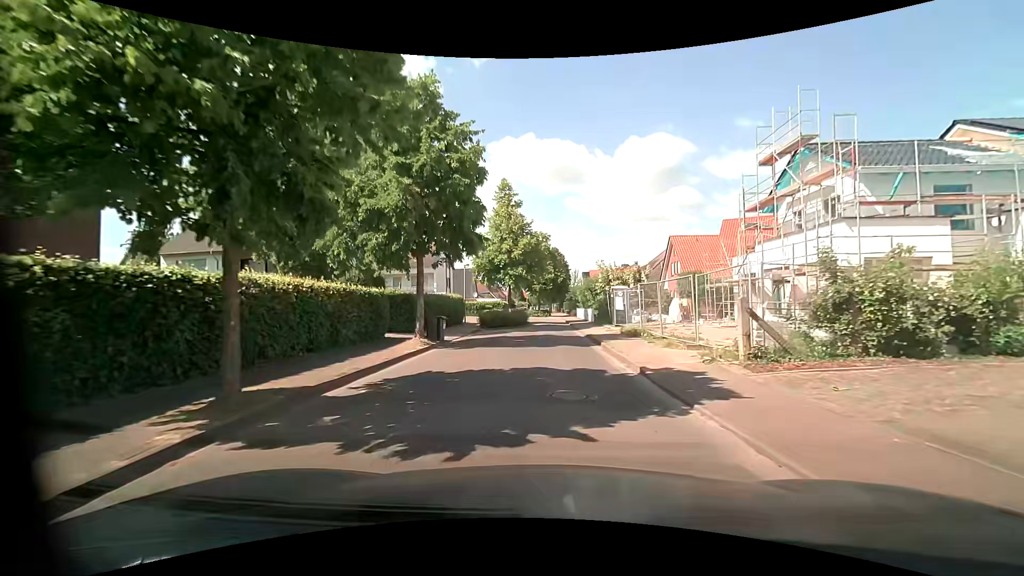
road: residential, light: Day
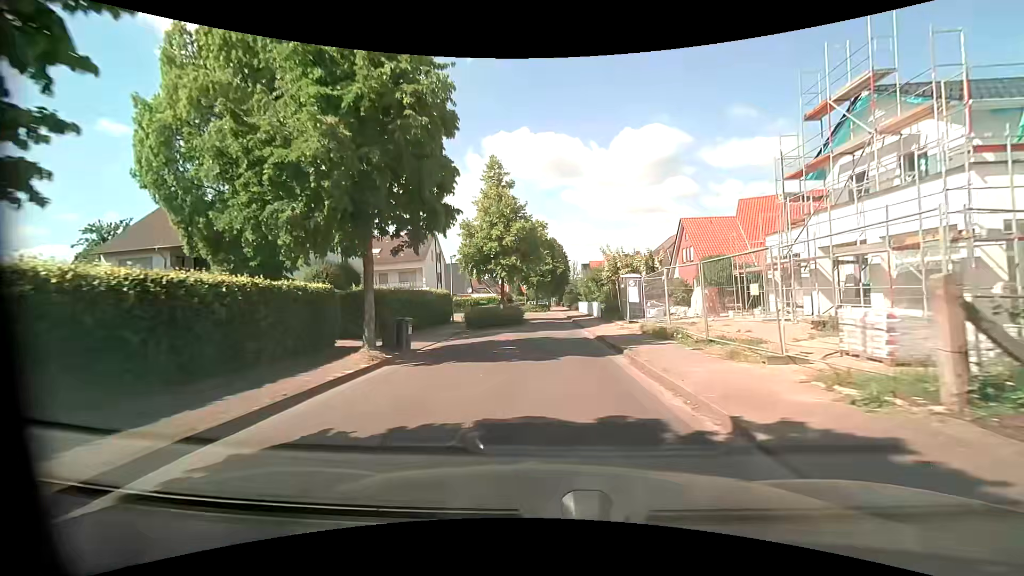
(+0.1, +4.9) m; +1°
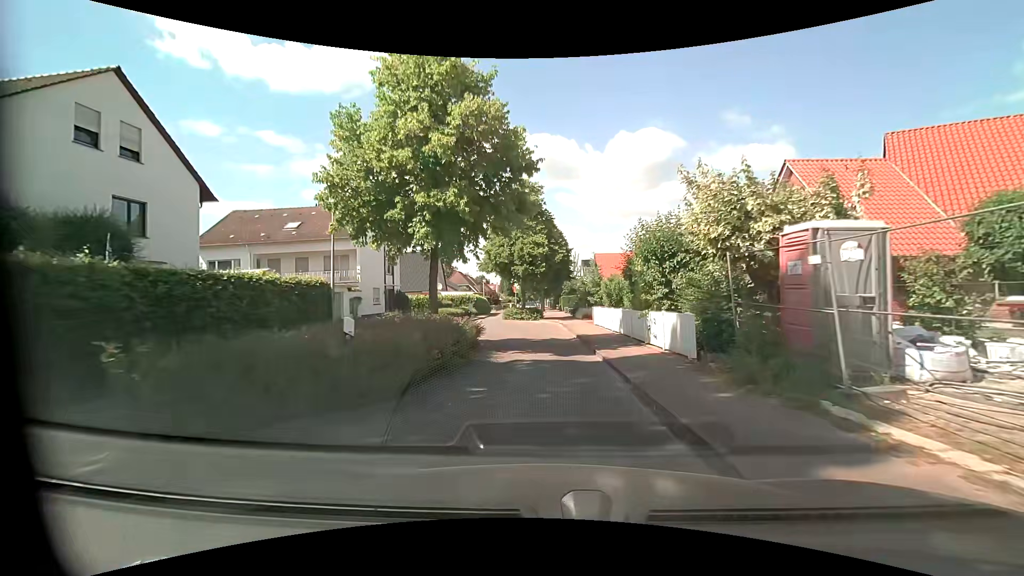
(-0.1, +19.4) m; 0°
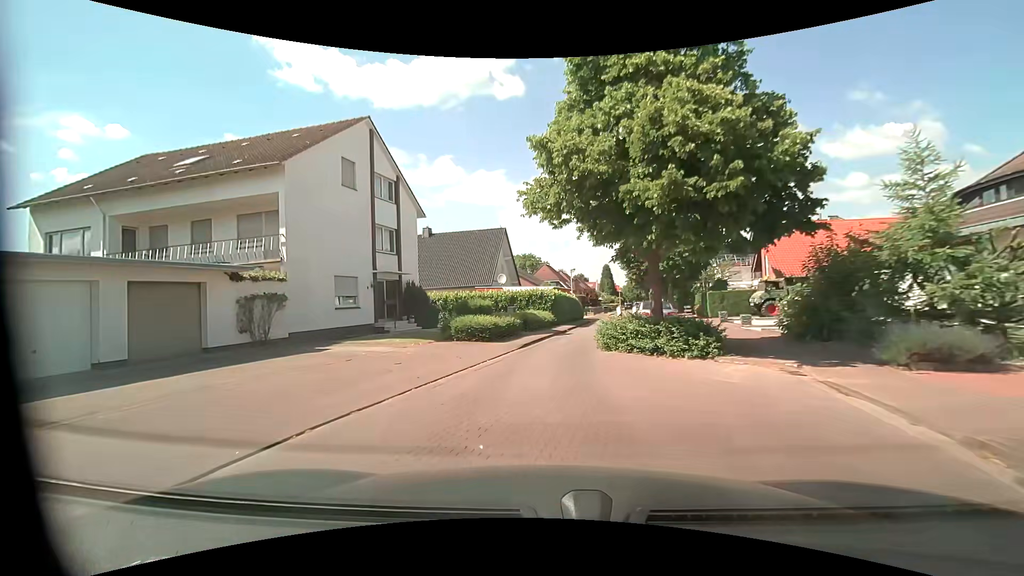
(-1.4, +23.6) m; -12°
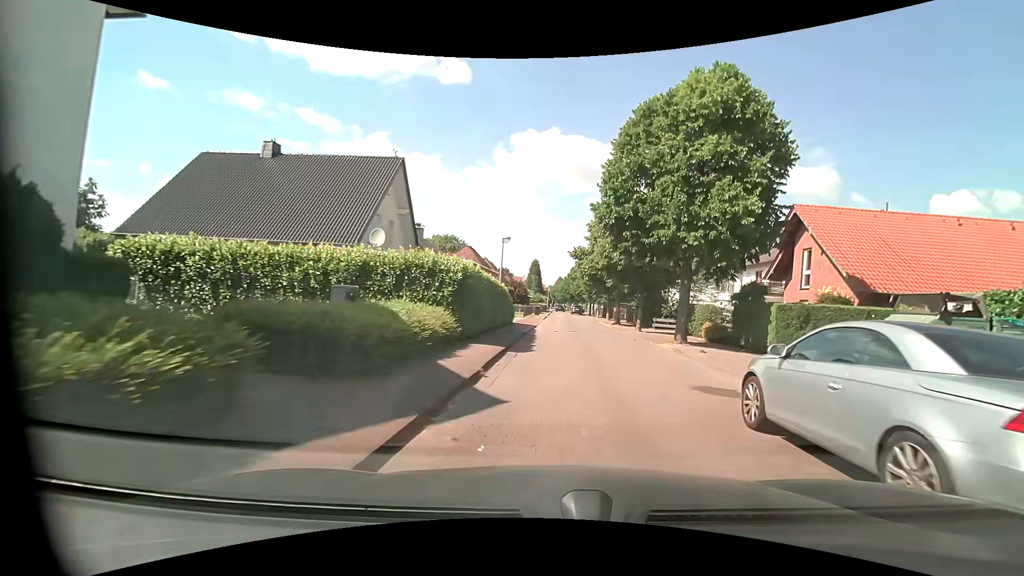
(+0.5, +18.6) m; +10°
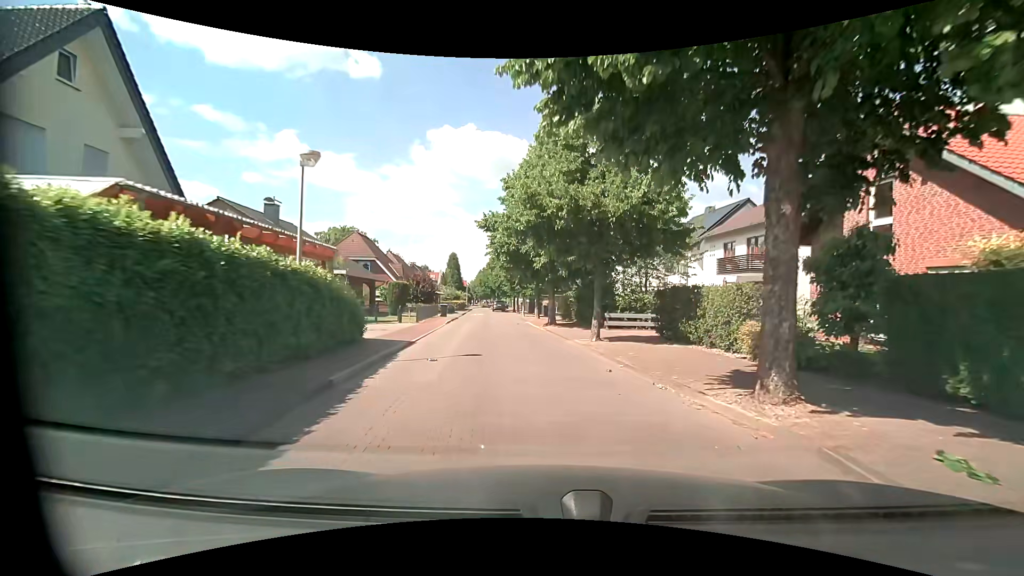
(+1.0, +13.9) m; +8°
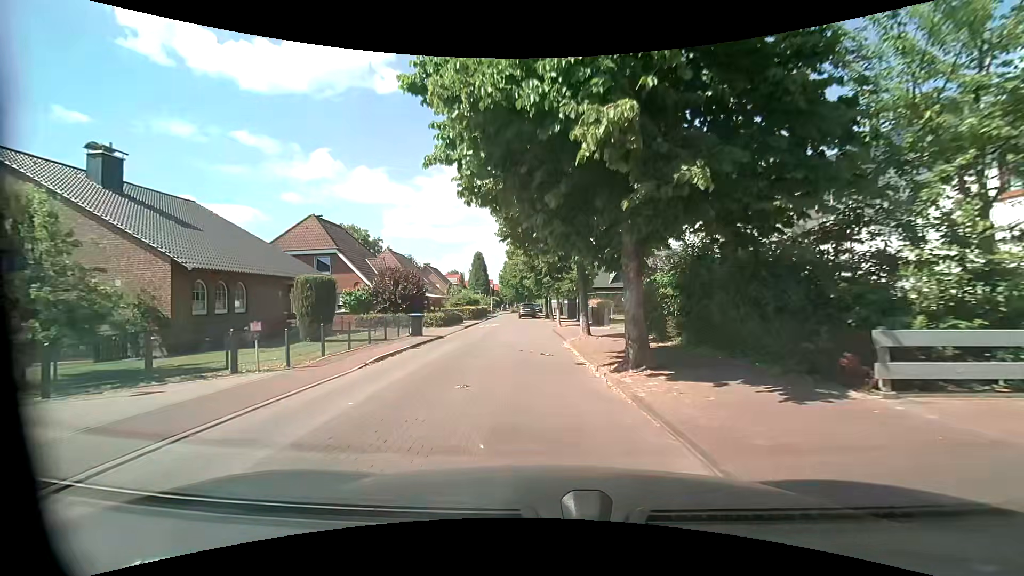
(-0.5, +18.7) m; -6°
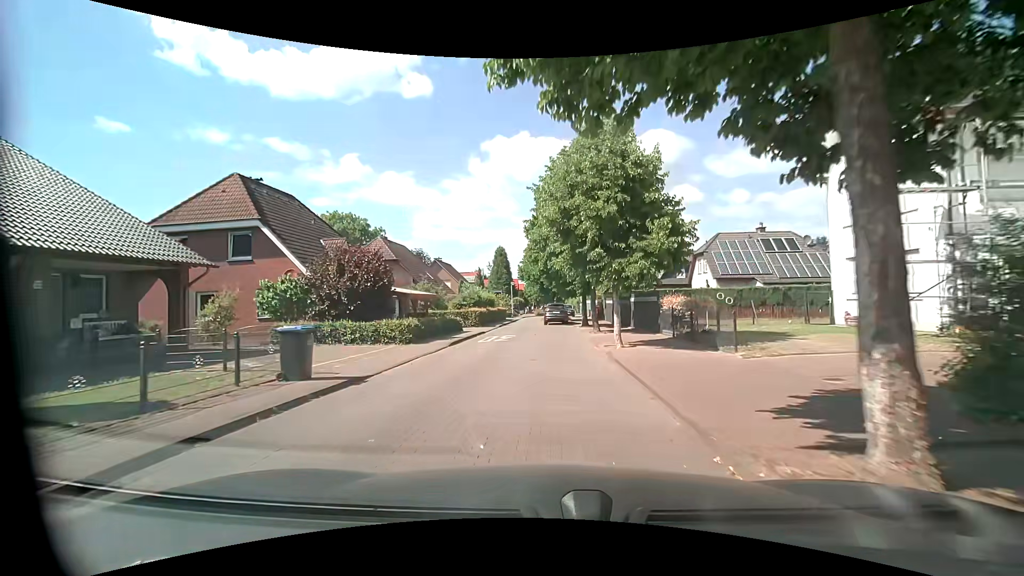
(-0.1, +14.0) m; -3°
(0, +10) (0, +20) (-1, +30) (-2, +40) (-2, +50) (-1, +60) (+1, +70) (+3, +79) (+4, +89) (+4, +99) m
